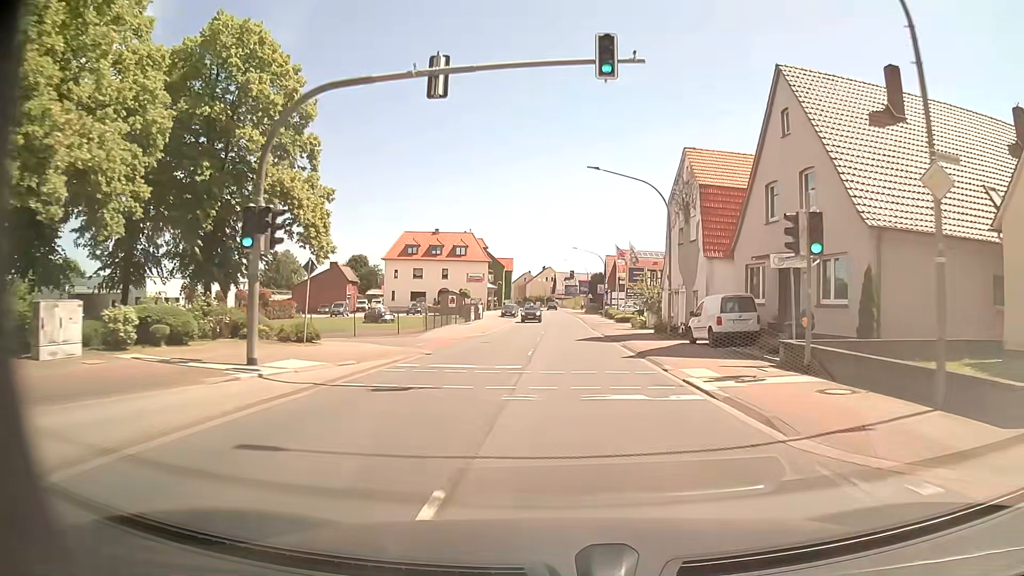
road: primary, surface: asphalt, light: Day
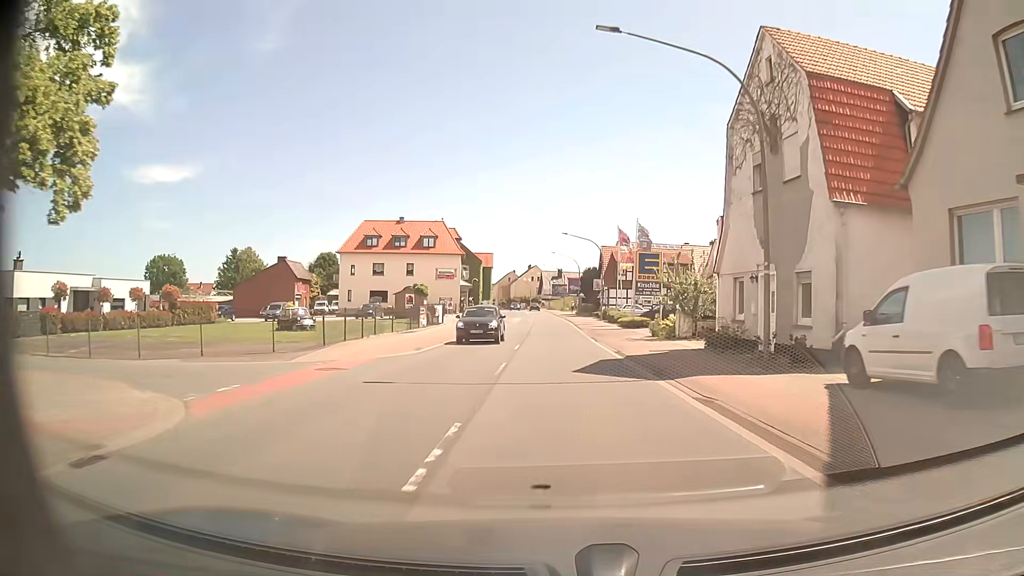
(+0.1, +15.8) m; +1°
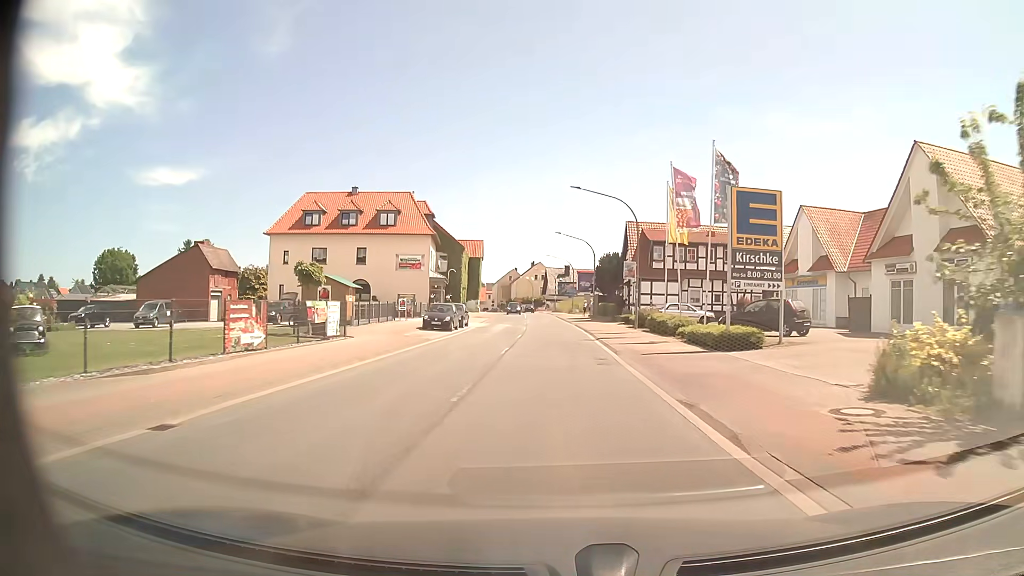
(-0.1, +23.5) m; 0°
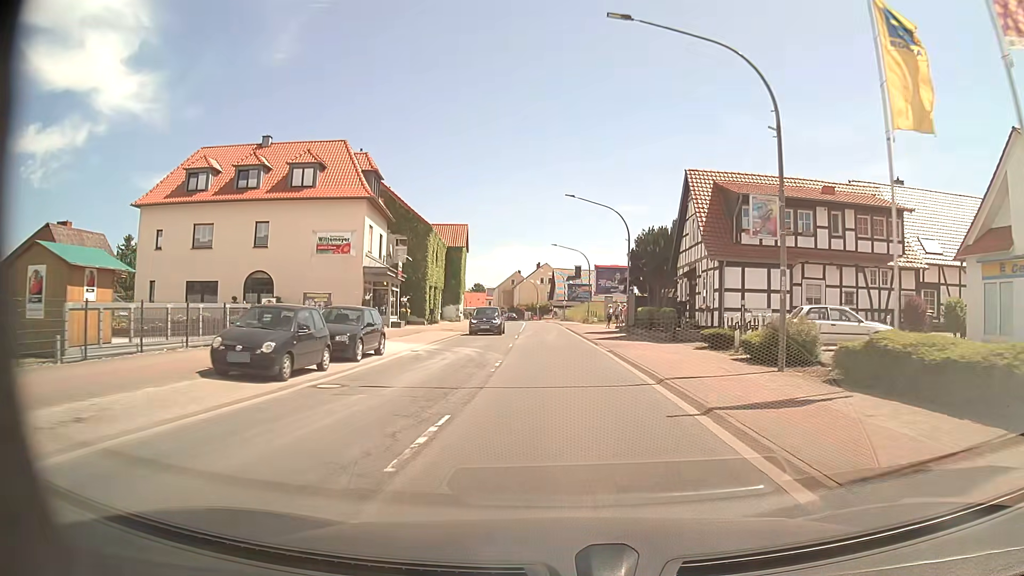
(-0.3, +23.2) m; -1°
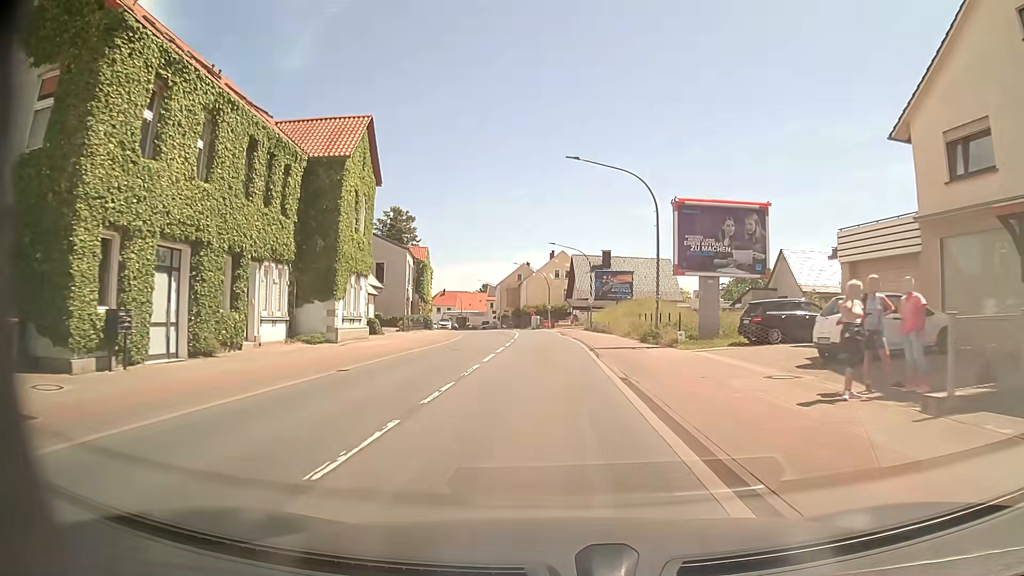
(-0.3, +38.5) m; -2°
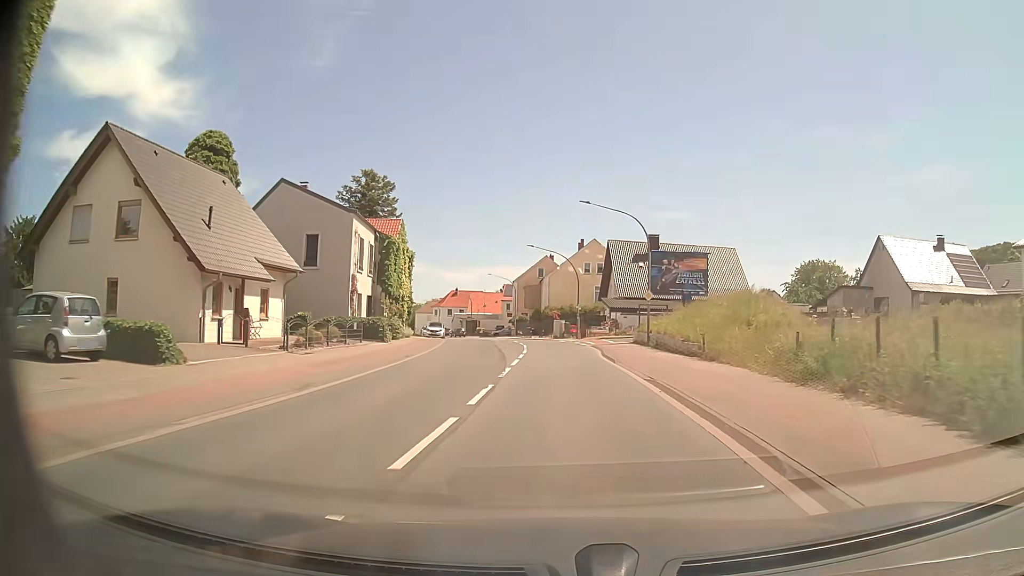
(-0.5, +23.2) m; -2°
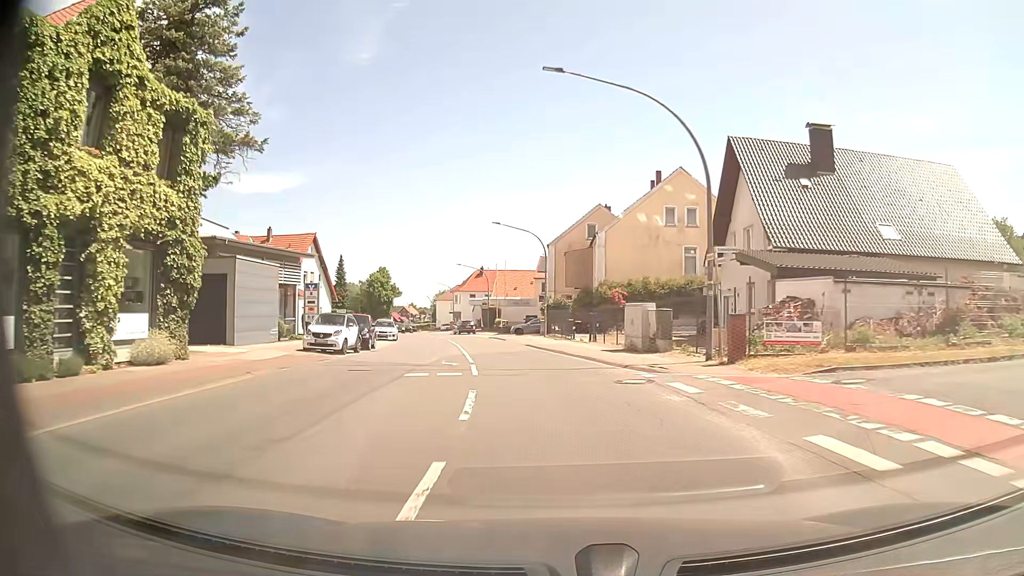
(-0.9, +39.0) m; -4°
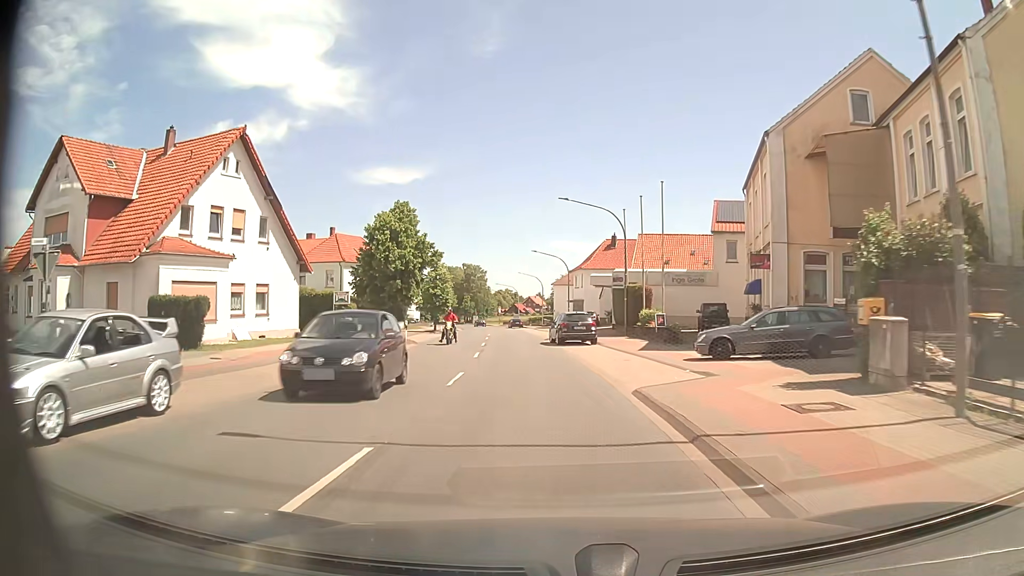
(-3.9, +39.0) m; -12°
(0, +10) (-1, +20) (-2, +30) (-3, +40) (-4, +50) (-5, +60) (-6, +70) (-7, +80) (-8, +90) (-9, +100) m
